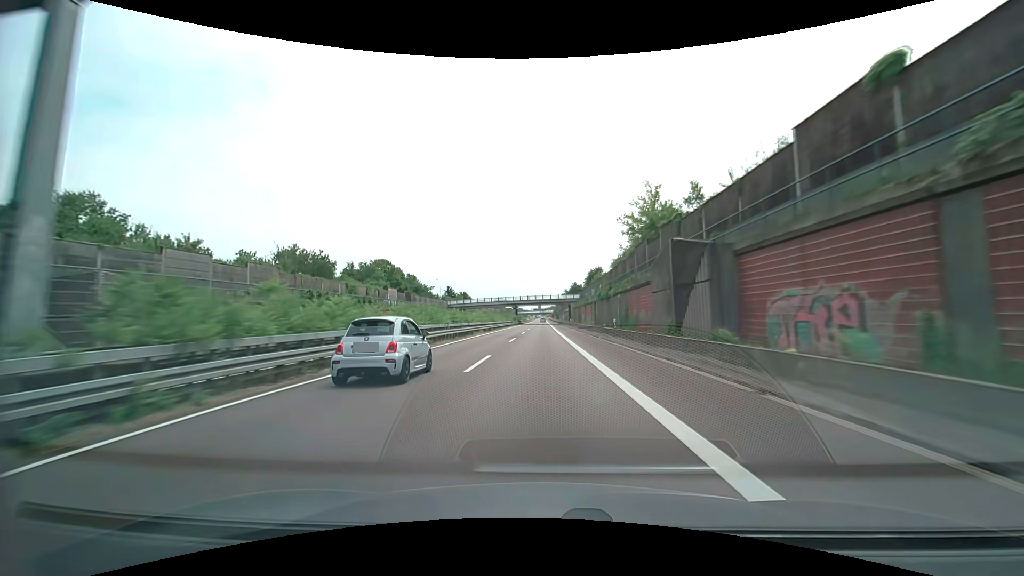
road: trunk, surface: asphalt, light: Day
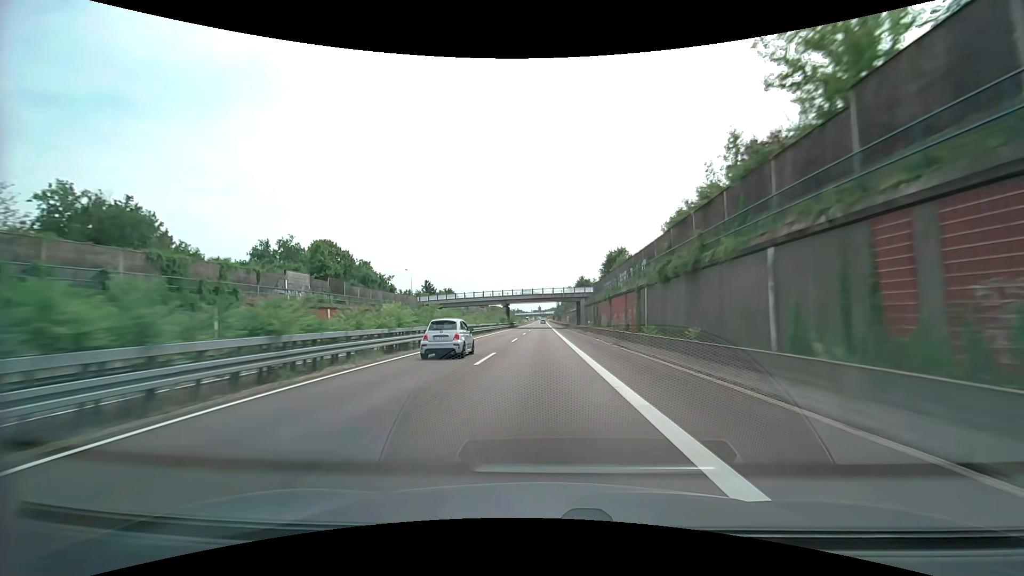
(+0.1, +33.4) m; 0°
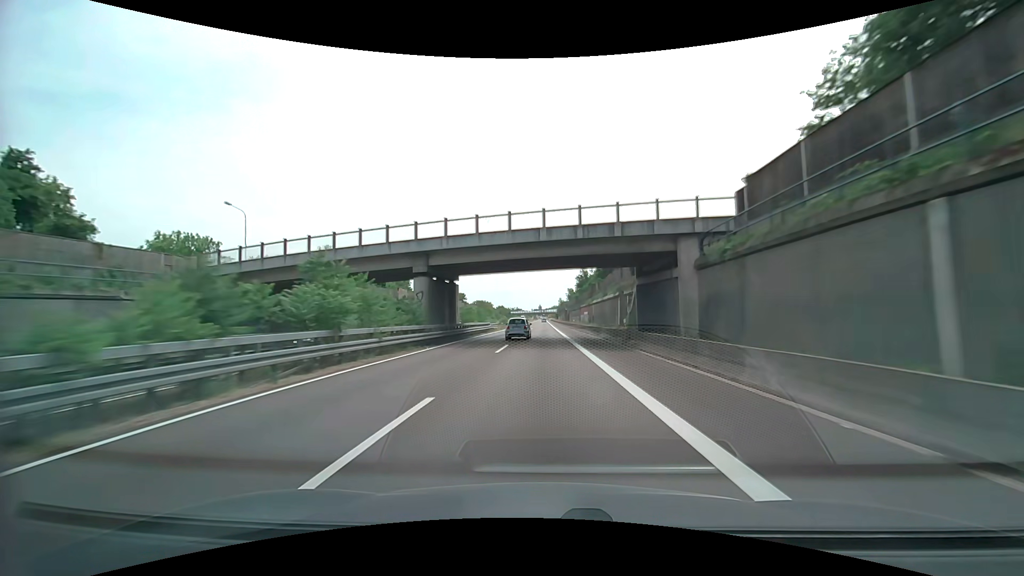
(-0.2, +66.8) m; 0°
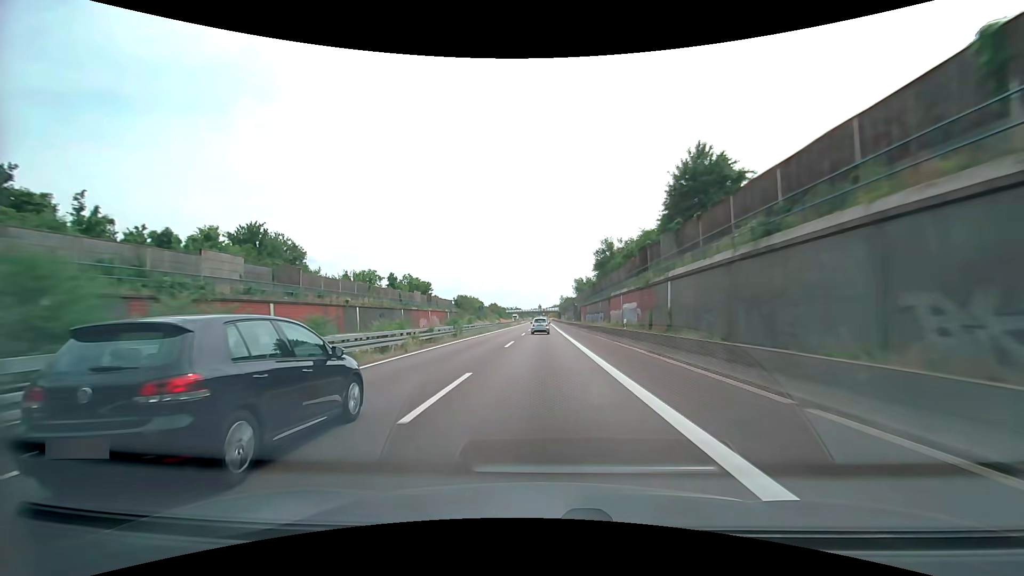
(+0.1, +49.9) m; 0°
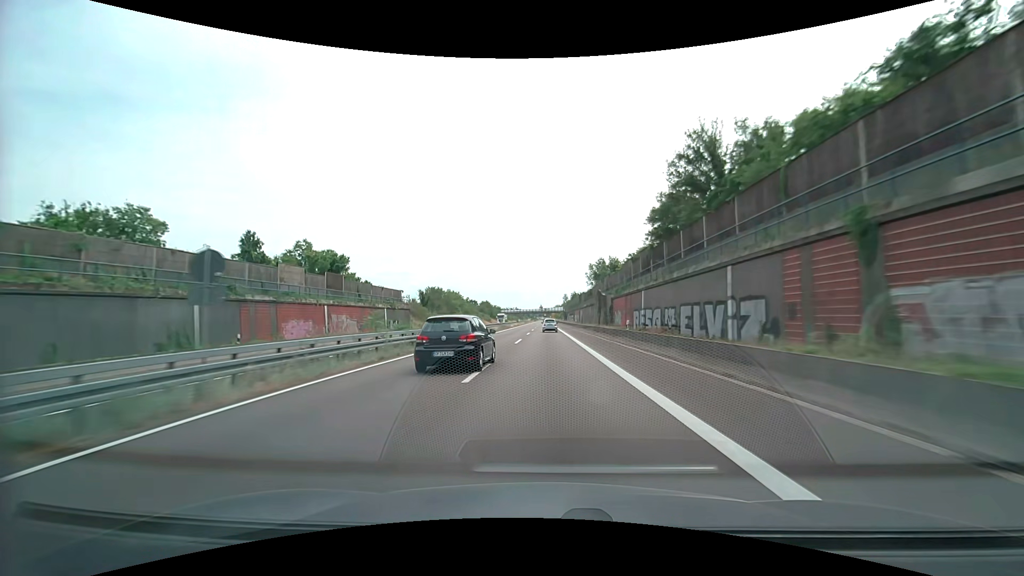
(-0.1, +49.9) m; 0°
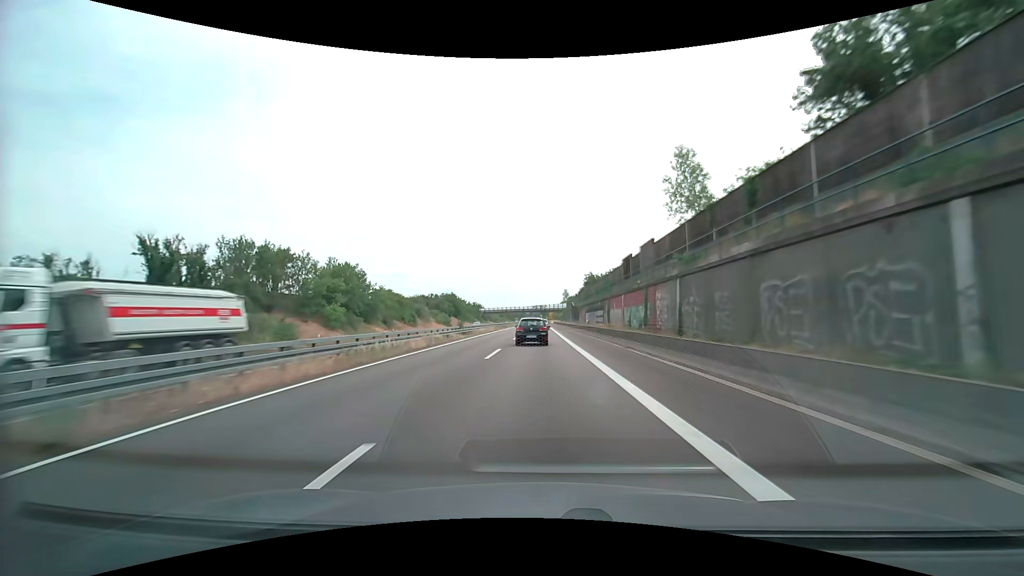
(+0.3, +83.1) m; 0°
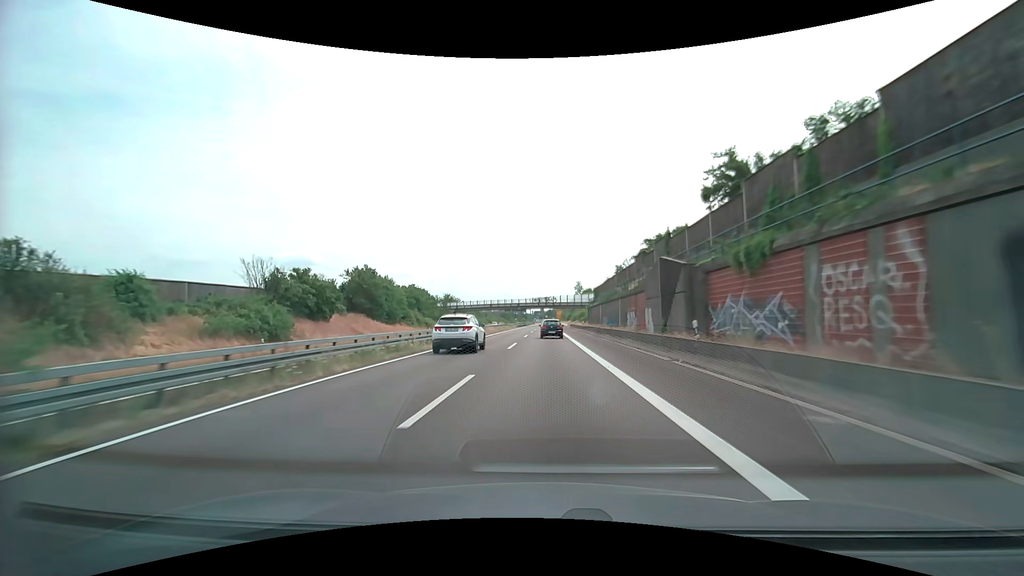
(-0.5, +83.0) m; -1°
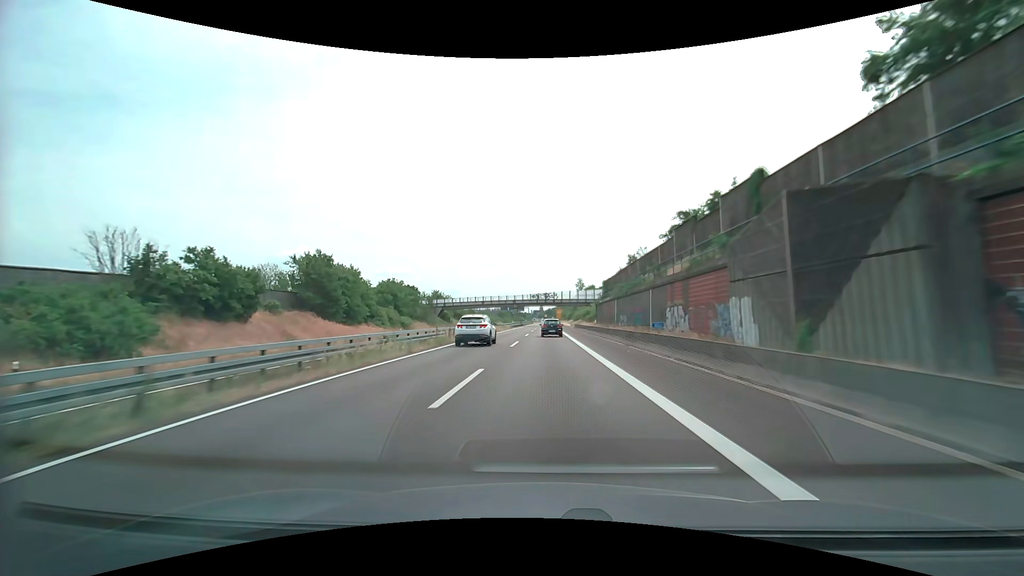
(0.0, +16.6) m; 0°
(0, +10) (0, +20) (0, +30) (0, +40) (0, +50) (0, +60) (0, +70) (+1, +80) (+1, +90) (+1, +100) m
